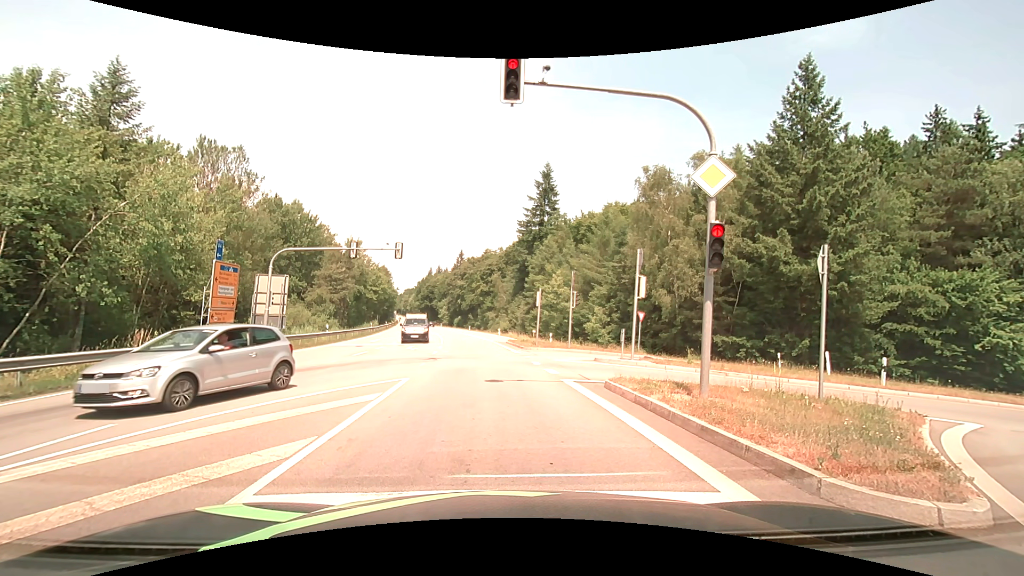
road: secondary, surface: asphalt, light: Day
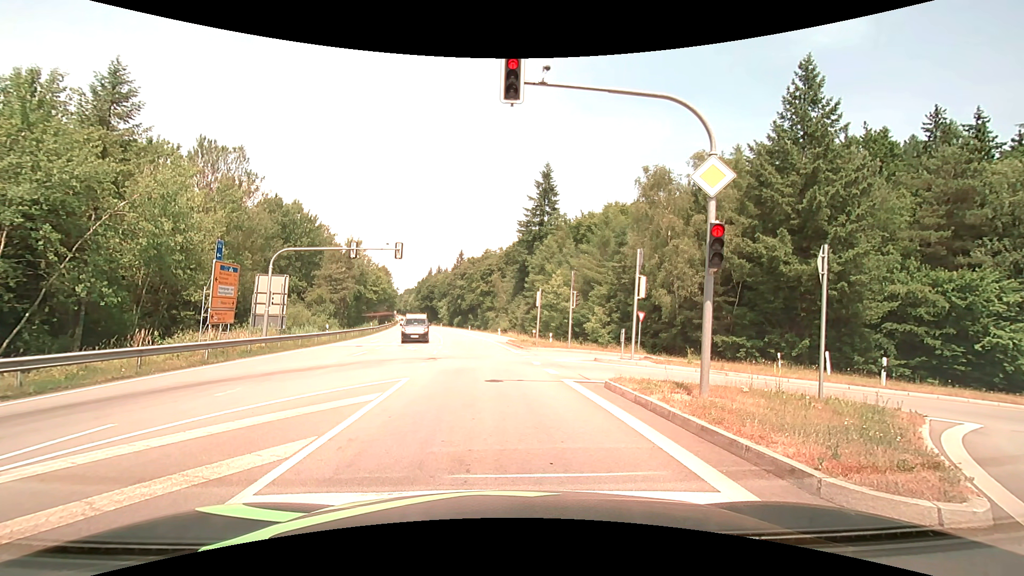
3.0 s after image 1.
(0.0, 0.0) m; 0°
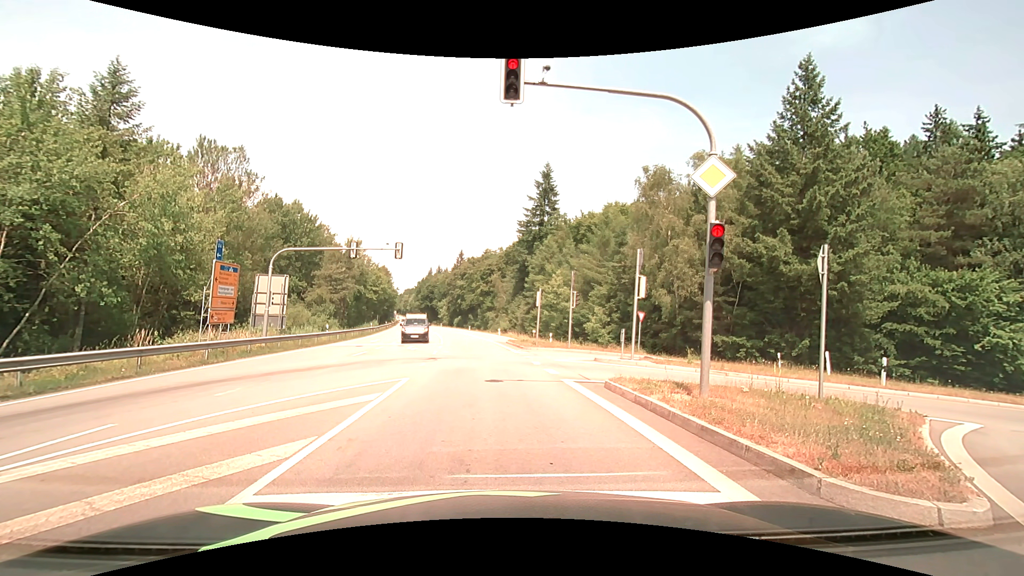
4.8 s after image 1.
(0.0, 0.0) m; 0°
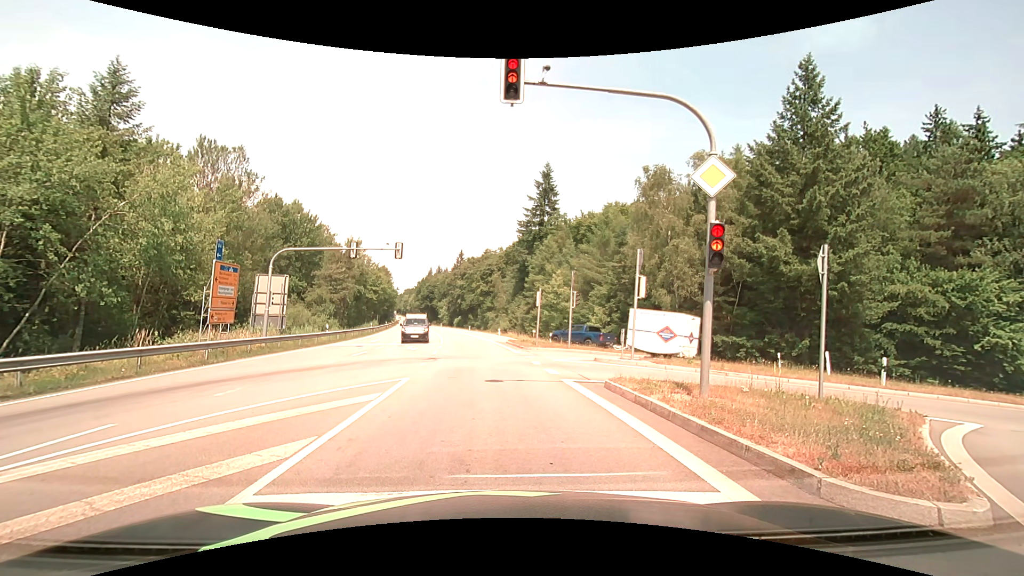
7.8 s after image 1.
(0.0, 0.0) m; 0°
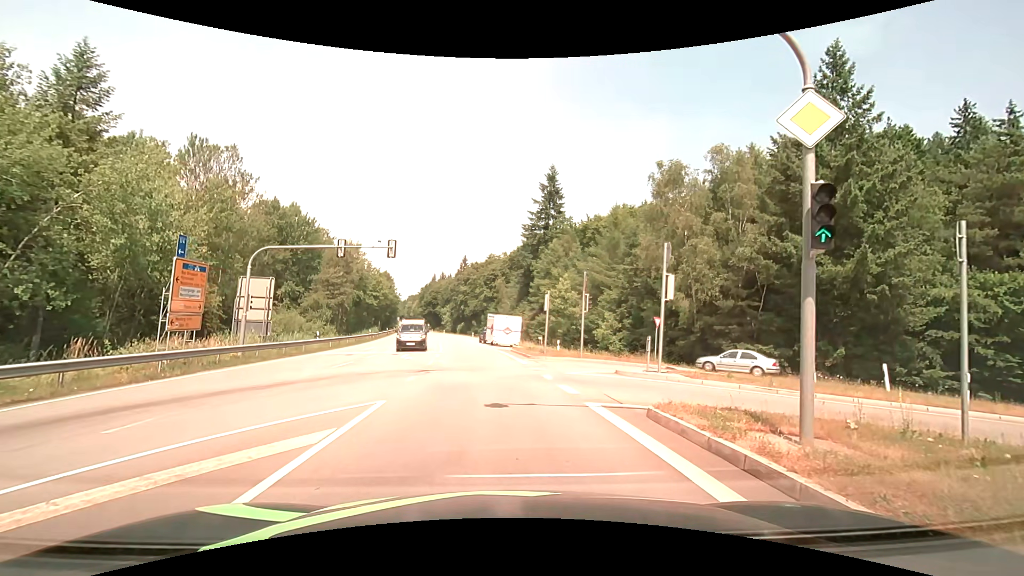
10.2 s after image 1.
(0.0, +3.3) m; 0°
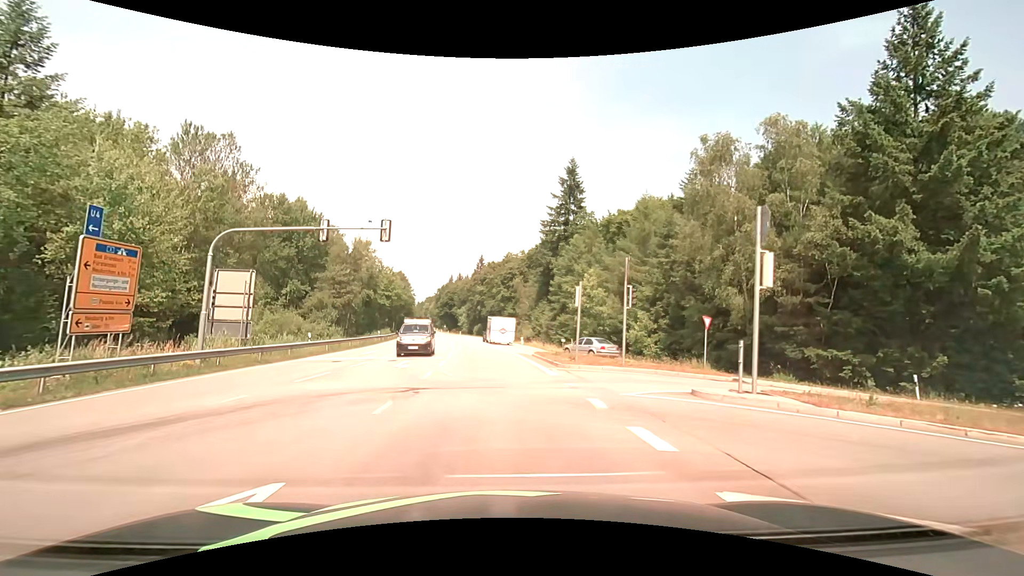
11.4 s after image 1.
(-0.1, +5.6) m; -2°
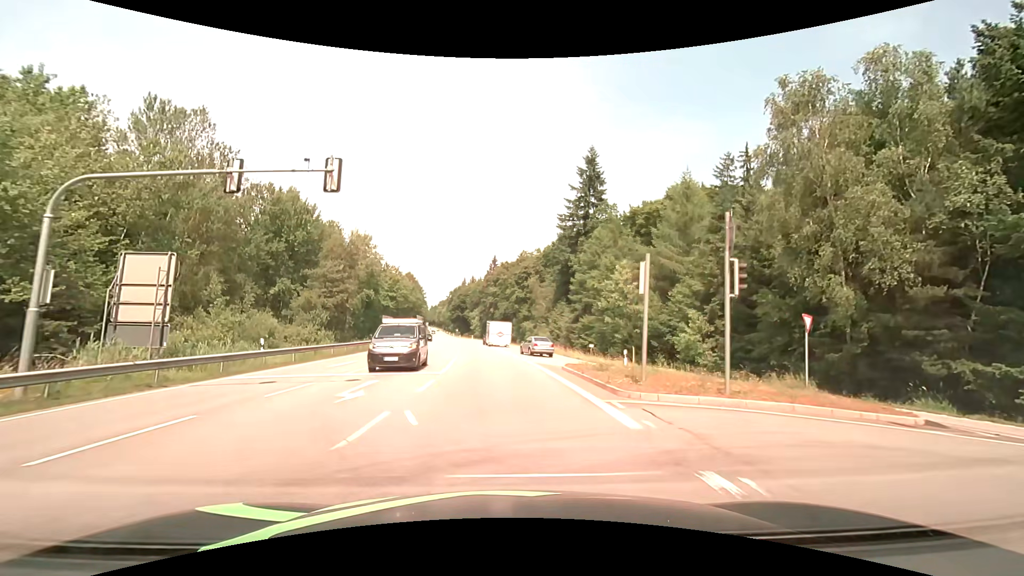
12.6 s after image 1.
(-0.1, +8.7) m; -2°
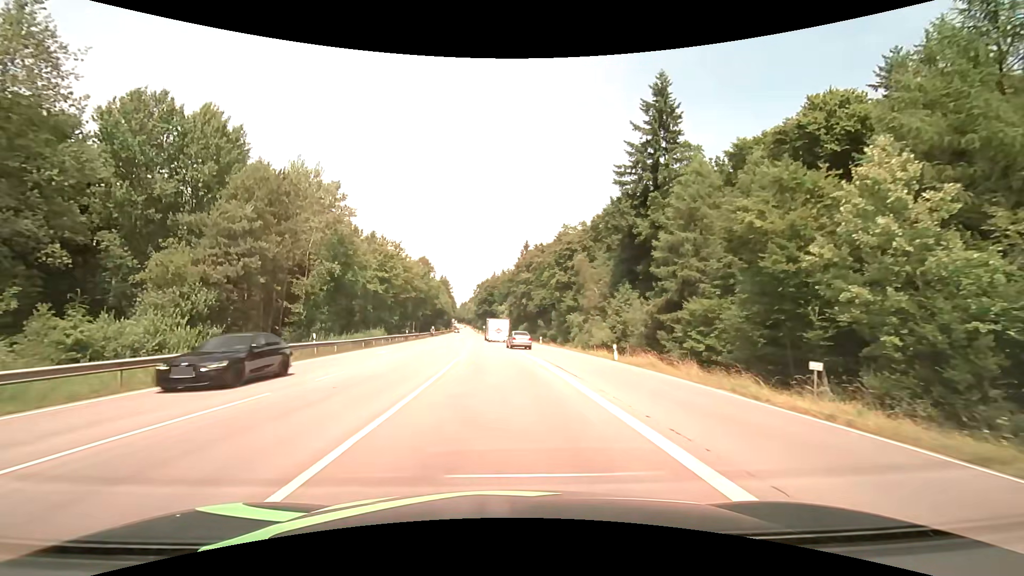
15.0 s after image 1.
(-0.7, +27.3) m; -4°
(0, +10) (0, +20) (-1, +30) (-1, +40) (-2, +50) (-2, +60) (-3, +70) (-4, +80) (-4, +90) (-5, +100) m
